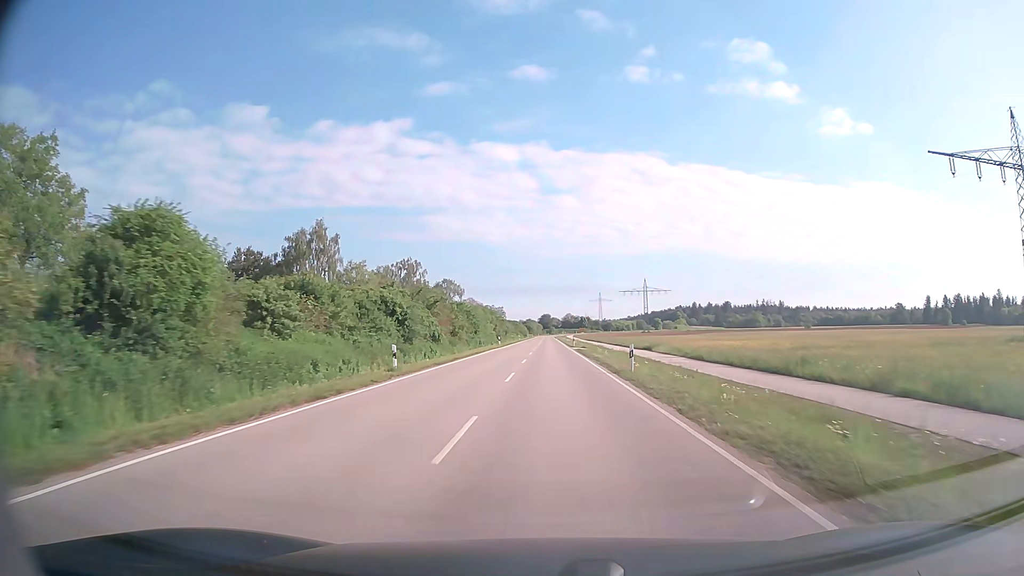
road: unclassified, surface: asphalt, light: Day
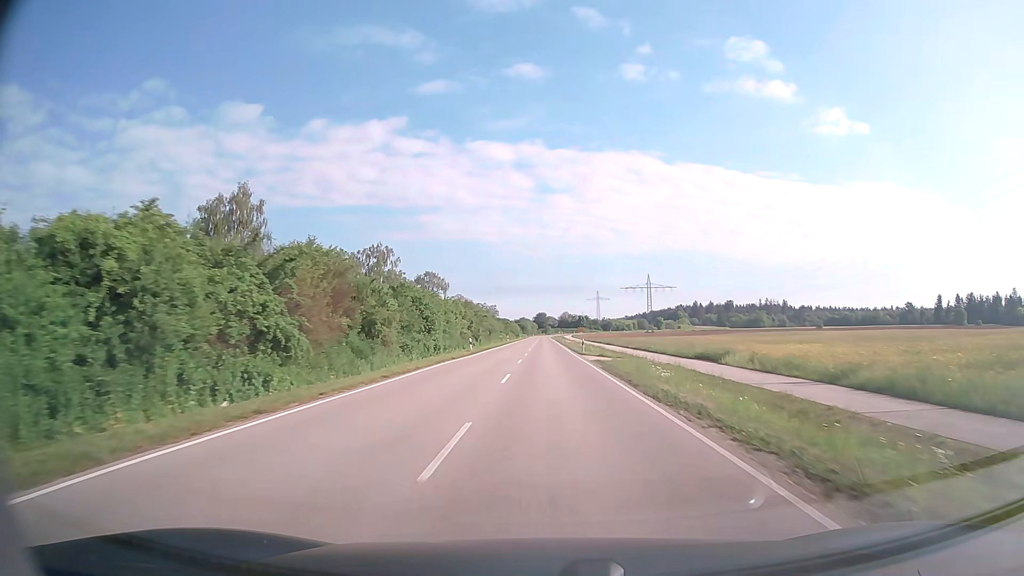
(0.0, +24.7) m; 0°
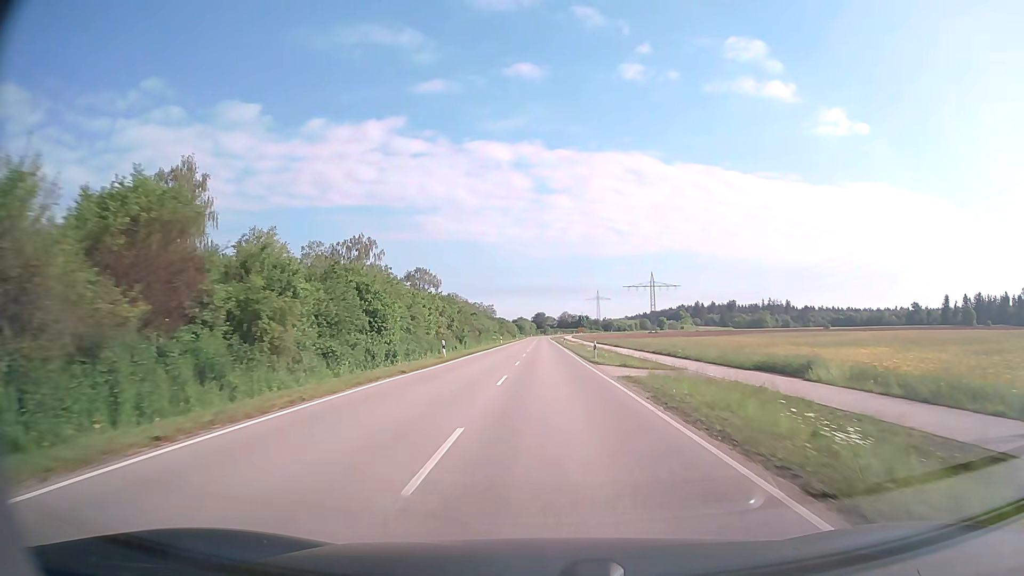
(0.0, +12.5) m; 0°
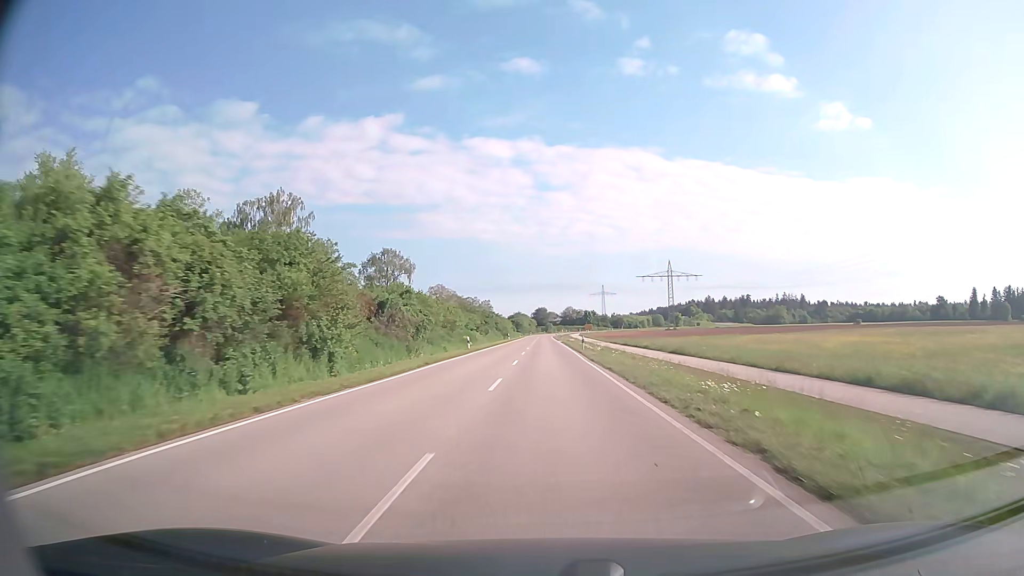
(-0.1, +37.9) m; 0°
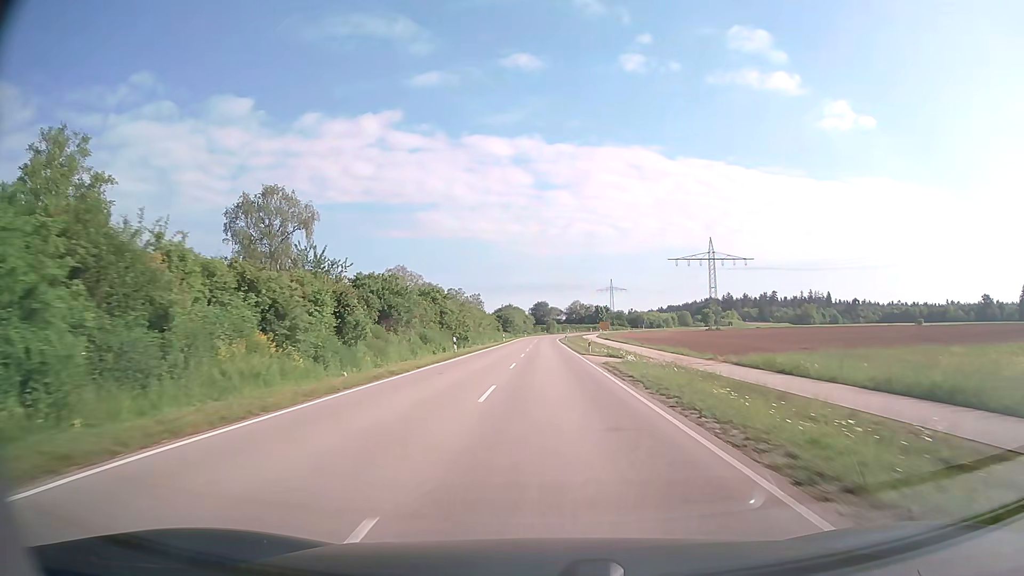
(-0.1, +62.0) m; 0°
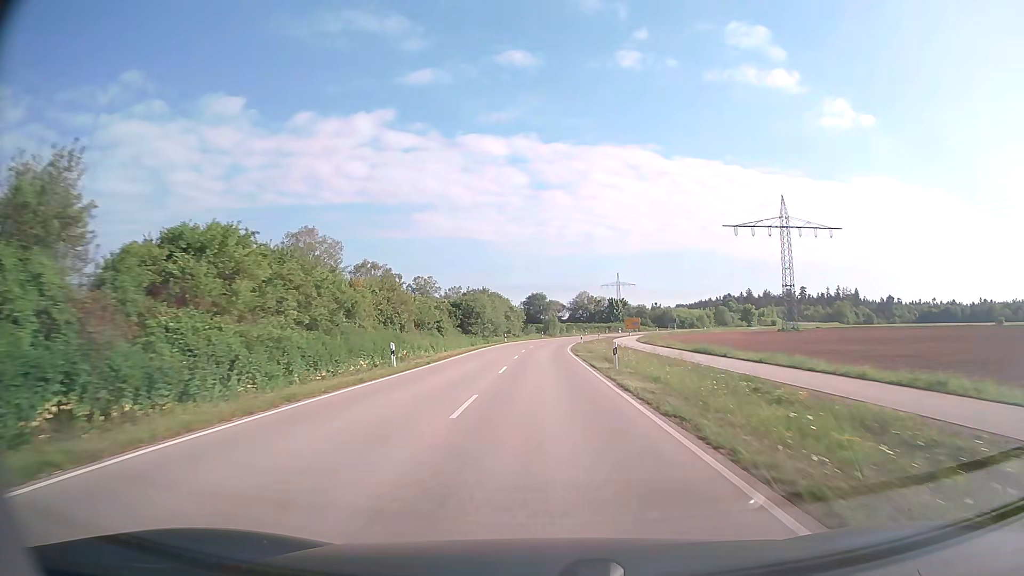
(0.0, +61.8) m; 0°
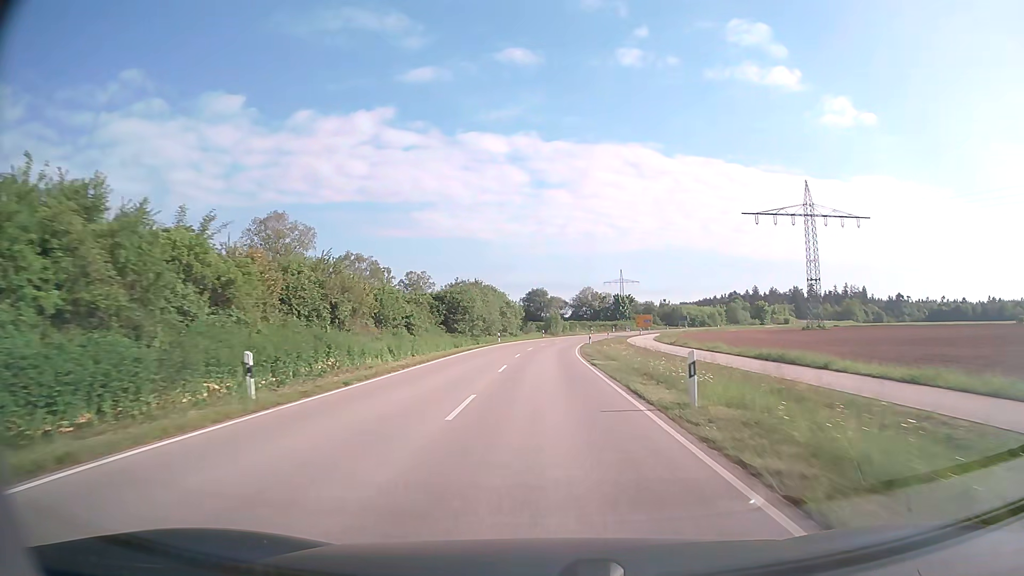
(0.0, +12.3) m; 0°
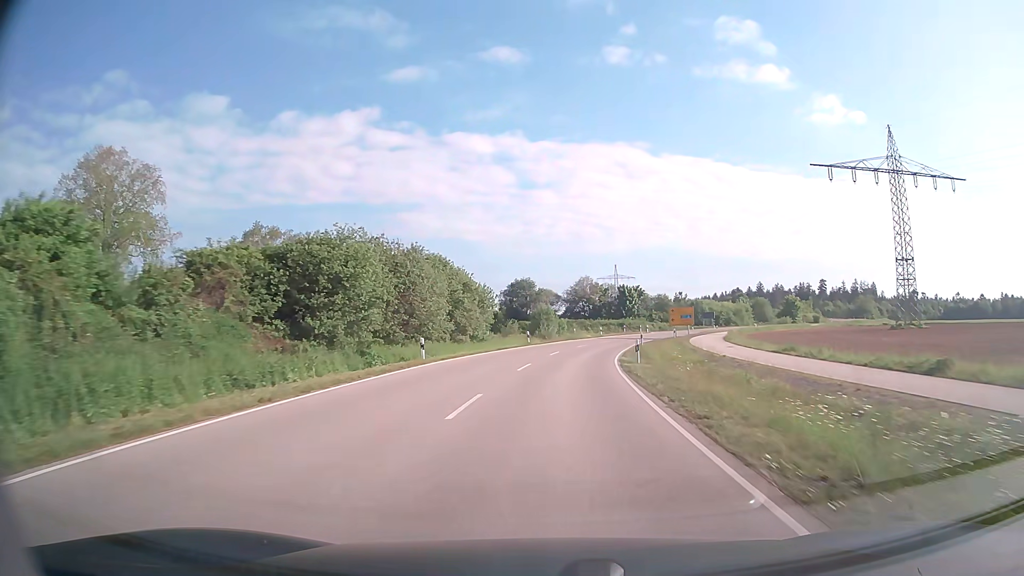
(+0.1, +35.6) m; +1°
(0, +10) (0, +20) (+1, +30) (+2, +40) (+4, +50) (+6, +59) (+9, +69) (+13, +78) (+17, +87) (+22, +96) m
